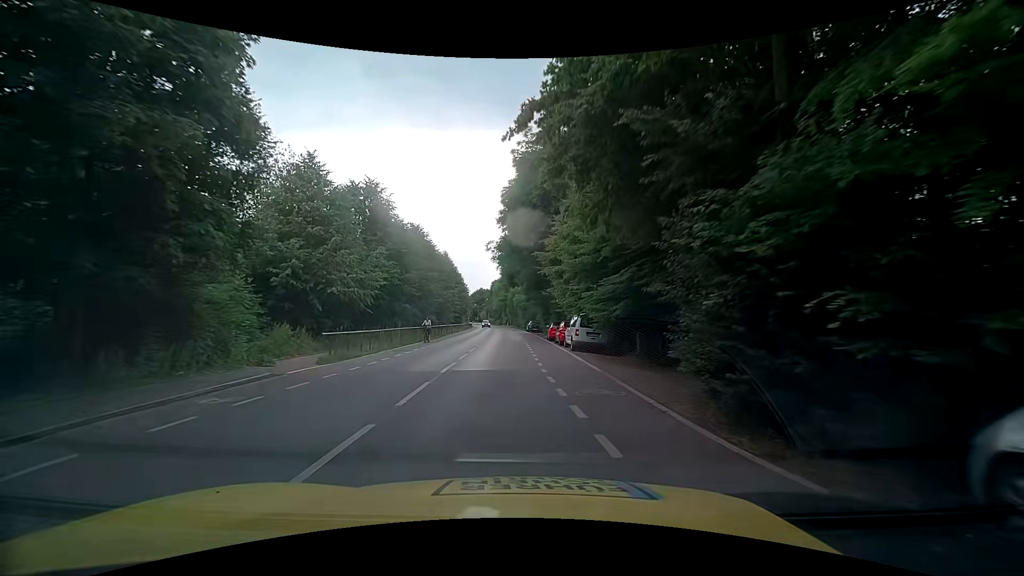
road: tertiary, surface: asphalt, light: Day
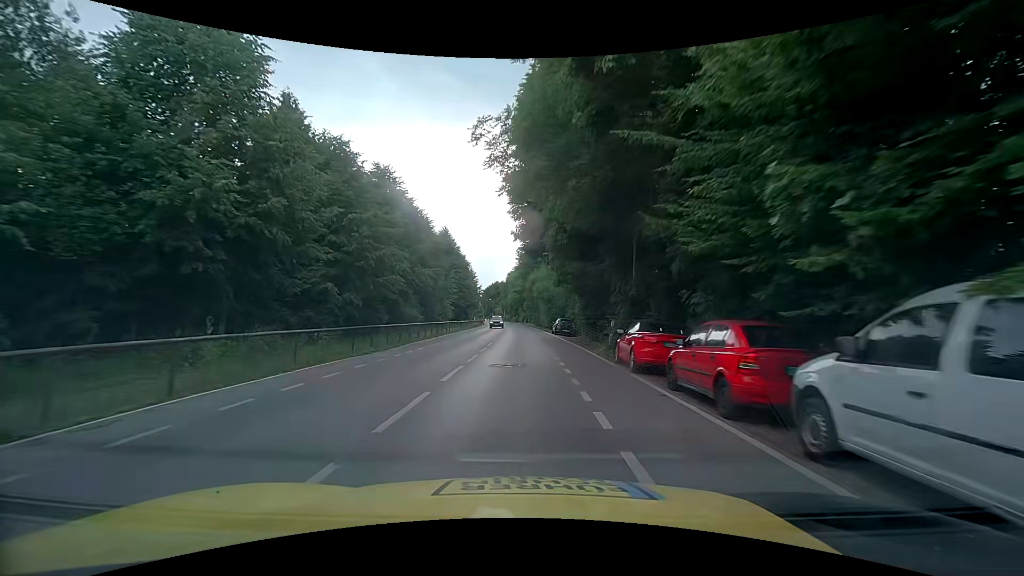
(-0.3, +21.1) m; -1°
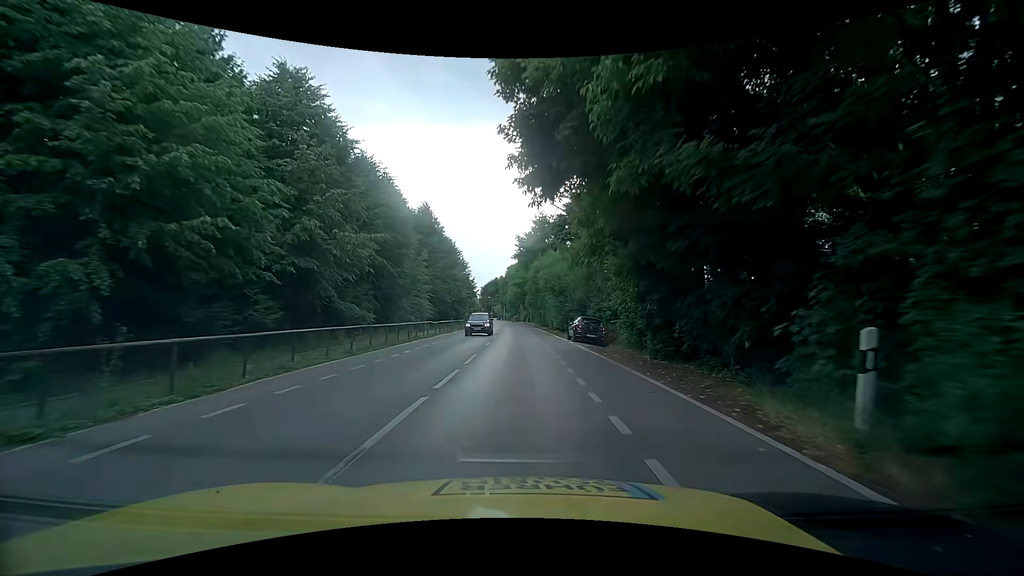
(-0.2, +14.6) m; -1°
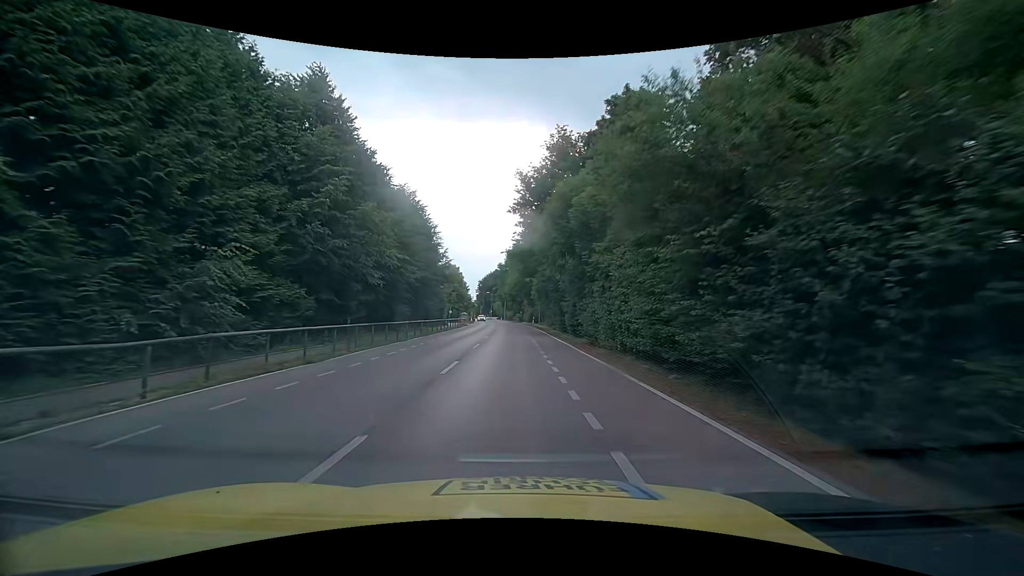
(0.0, +30.1) m; 0°
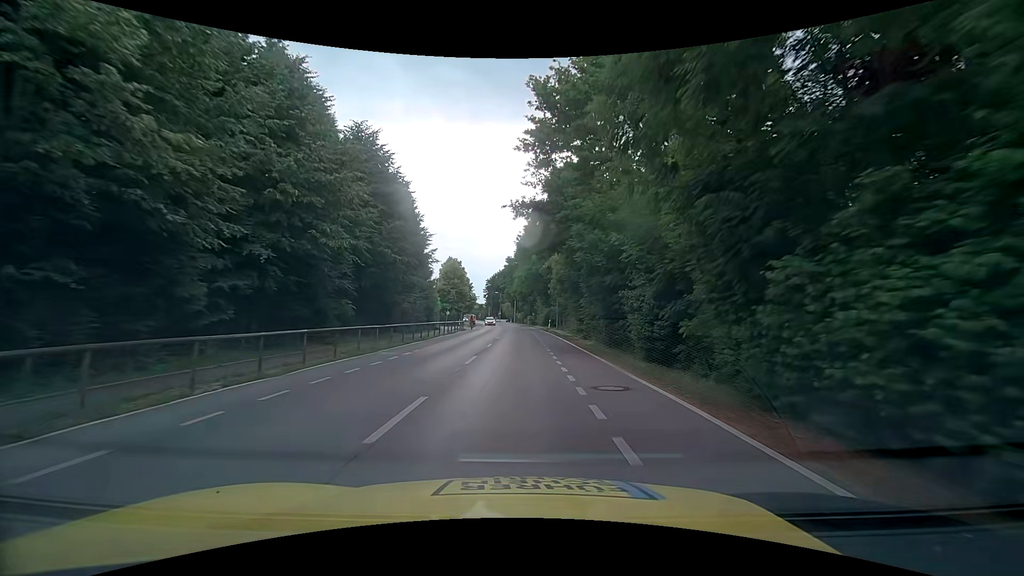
(-0.4, +15.4) m; -2°
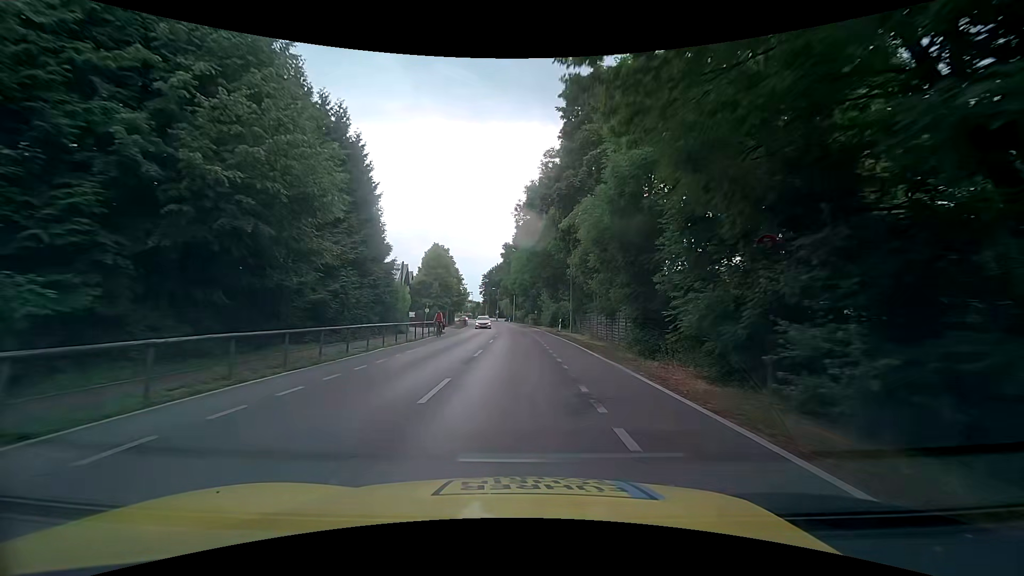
(+0.1, +15.8) m; 0°
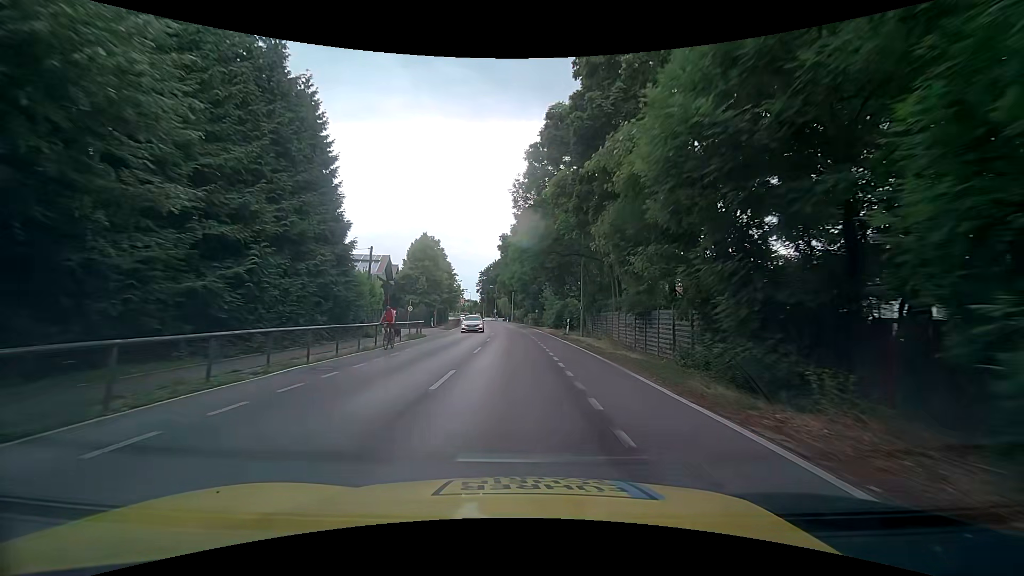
(0.0, +8.0) m; +1°
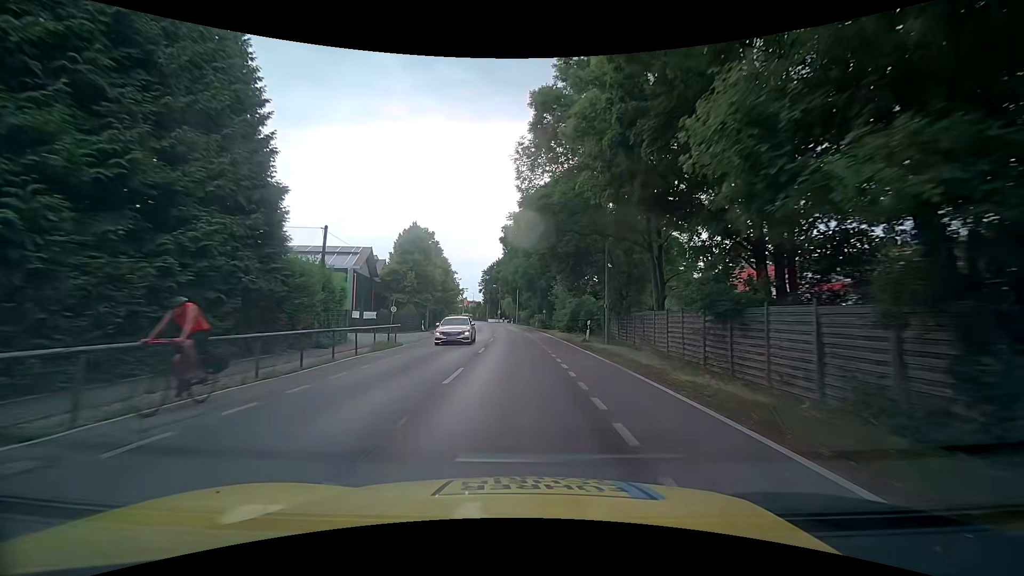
(-0.1, +8.0) m; -1°
(0, +10) (0, +20) (0, +30) (-1, +40) (-1, +50) (-2, +60) (-2, +70) (-3, +80) (-4, +90) (-5, +100) m
